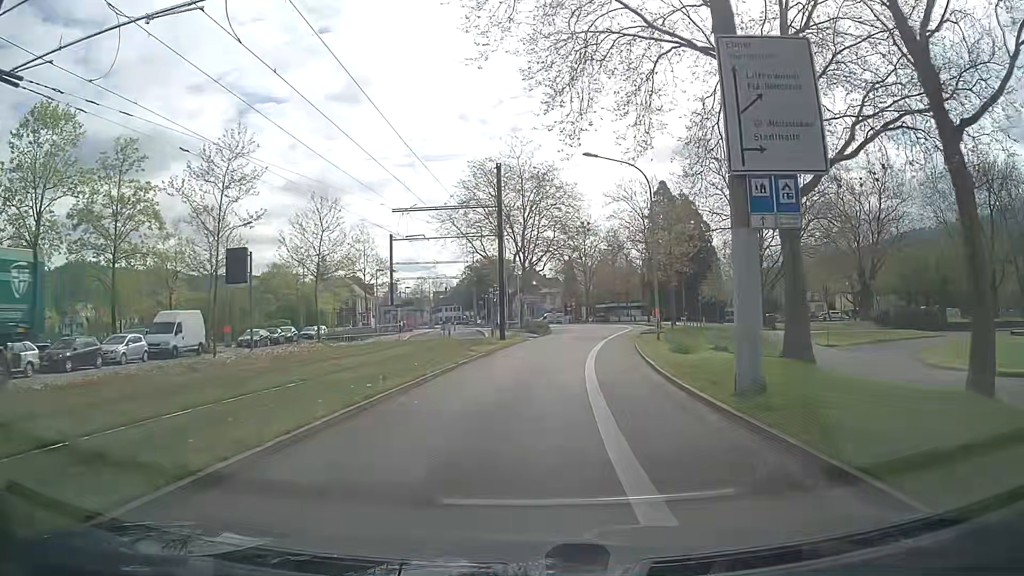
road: secondary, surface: asphalt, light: Day
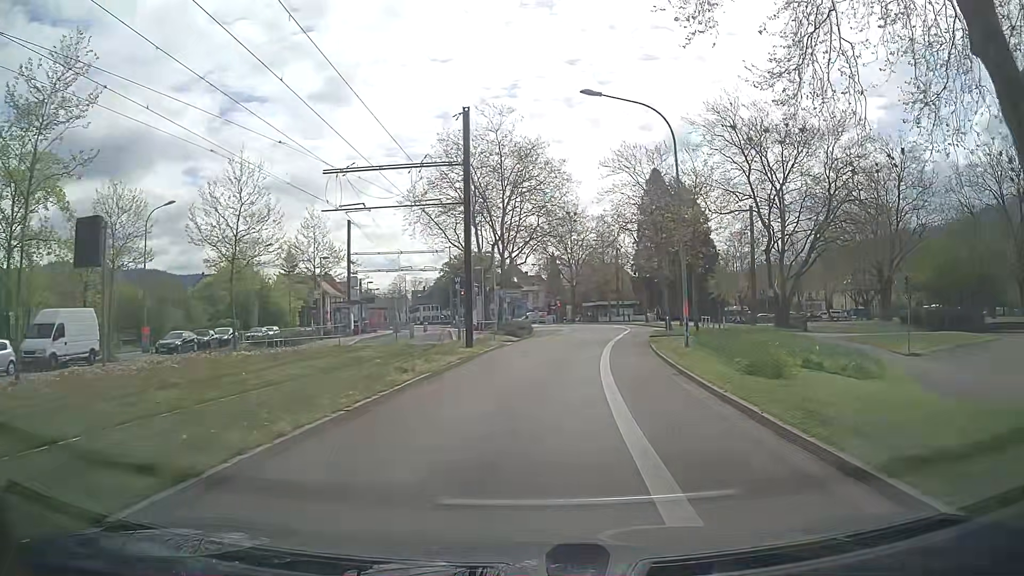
(0.0, +9.9) m; +1°
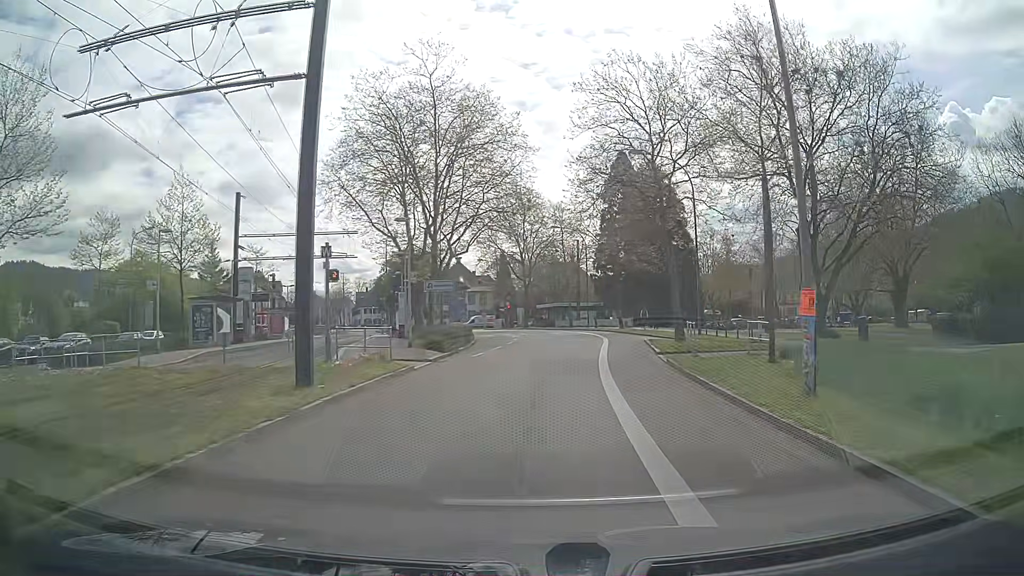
(+0.7, +14.6) m; +5°
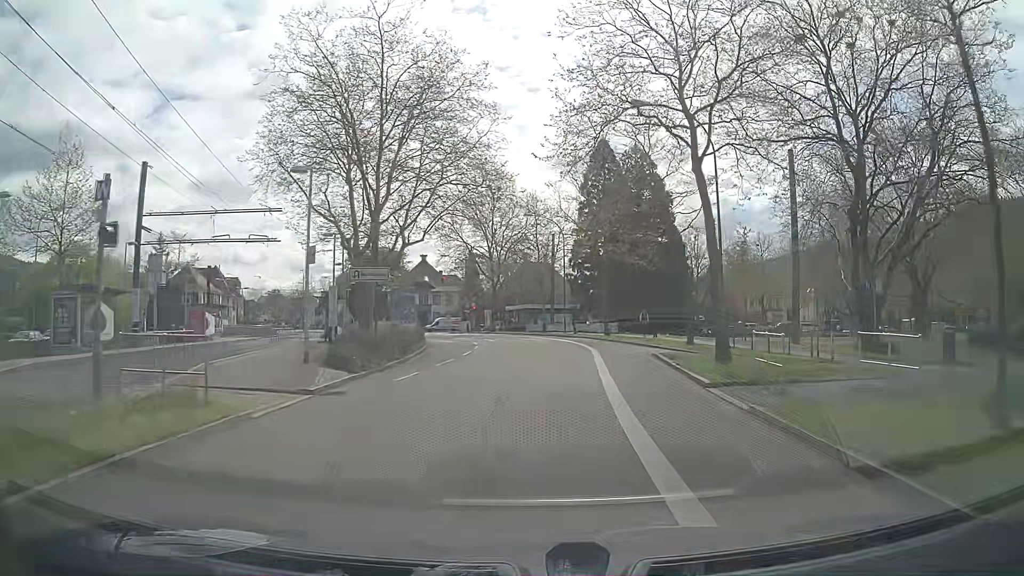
(+0.2, +9.4) m; +2°
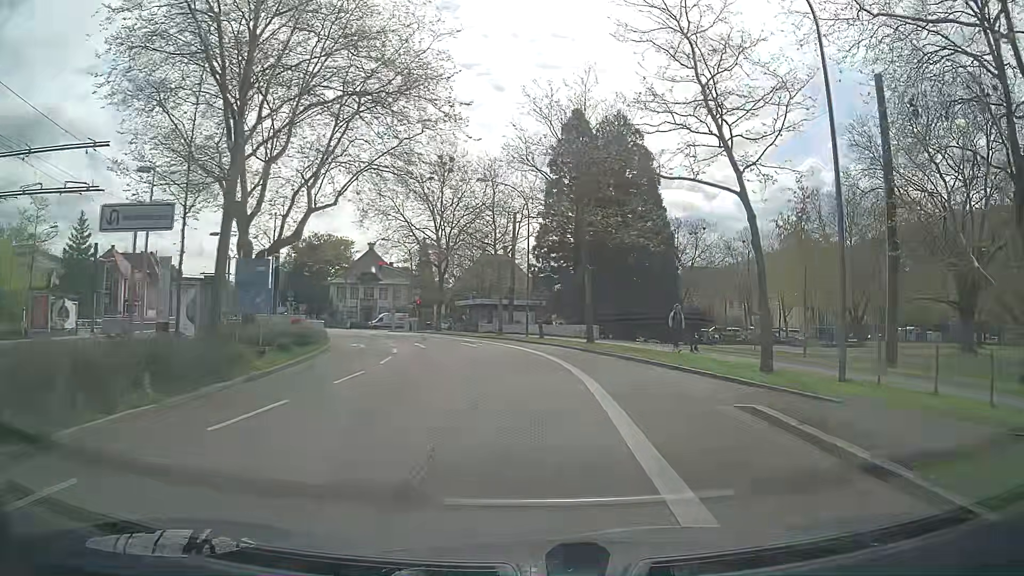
(+0.4, +13.5) m; +3°
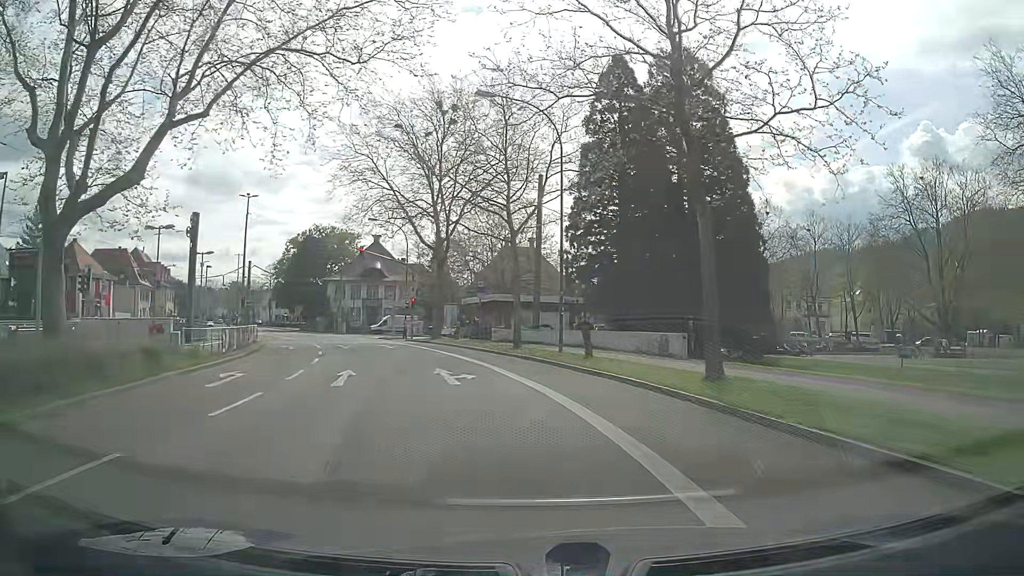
(-0.2, +16.9) m; -3°
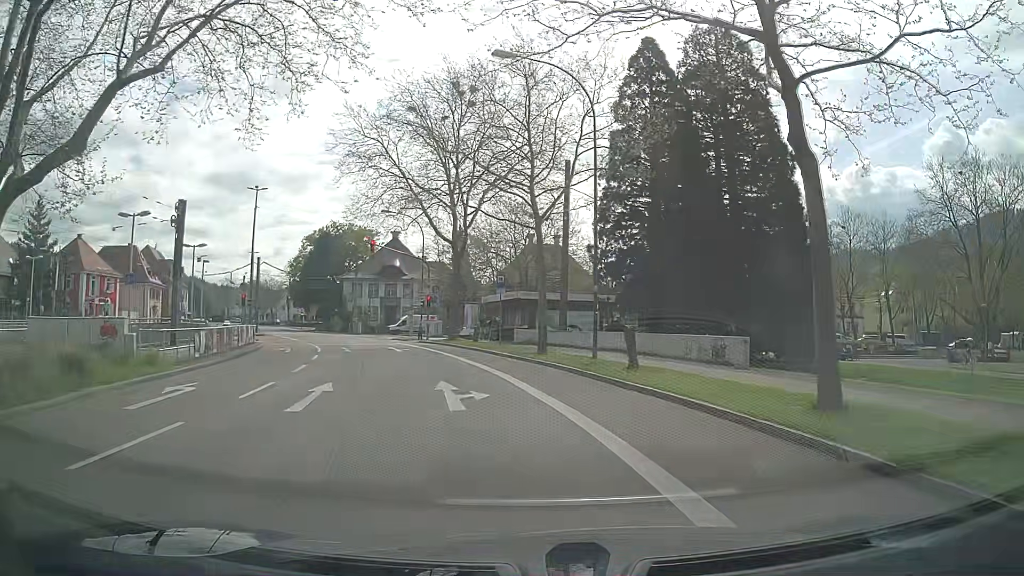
(0.0, +4.0) m; -2°
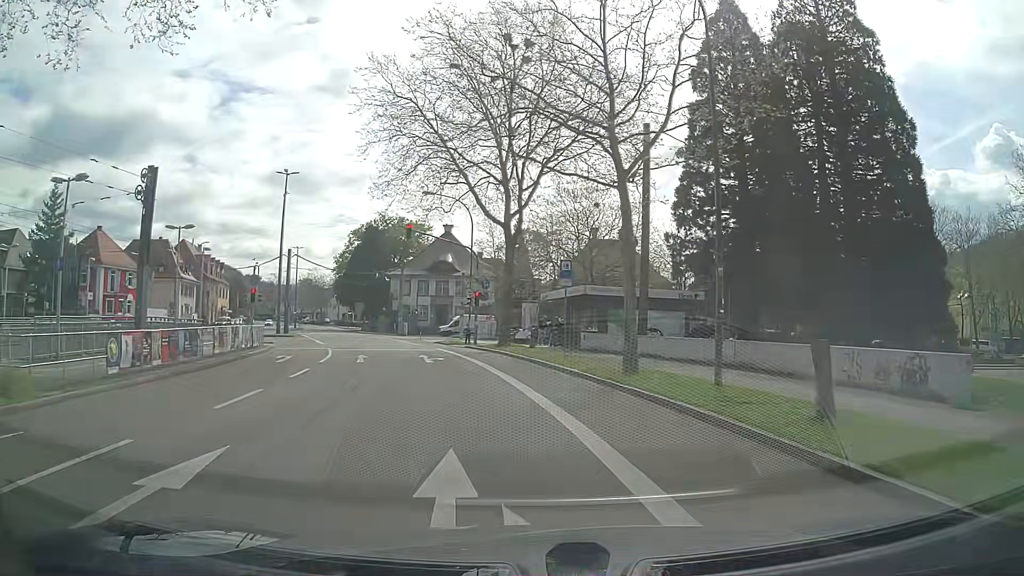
(-0.3, +7.8) m; -4°
